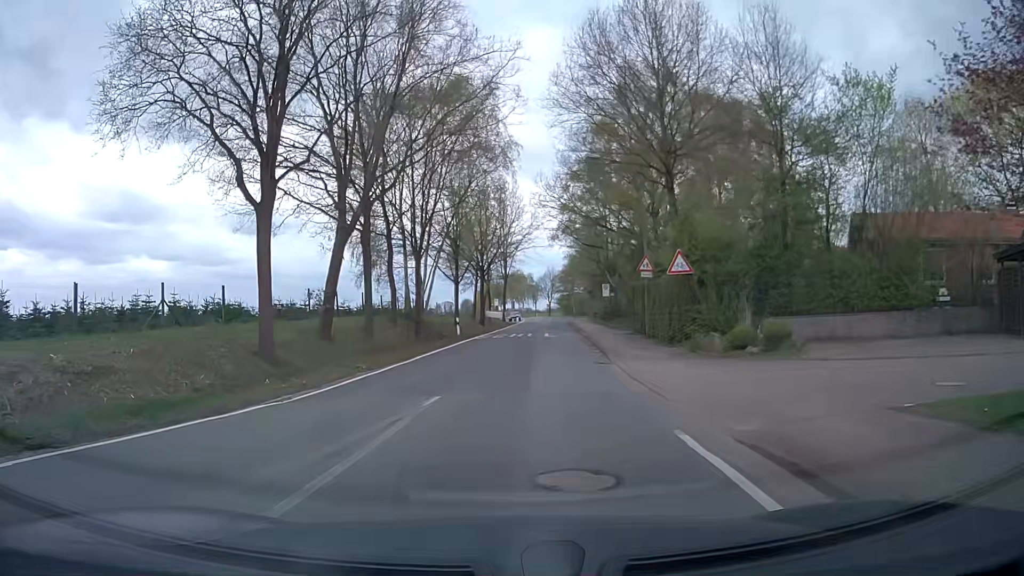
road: secondary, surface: asphalt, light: Day
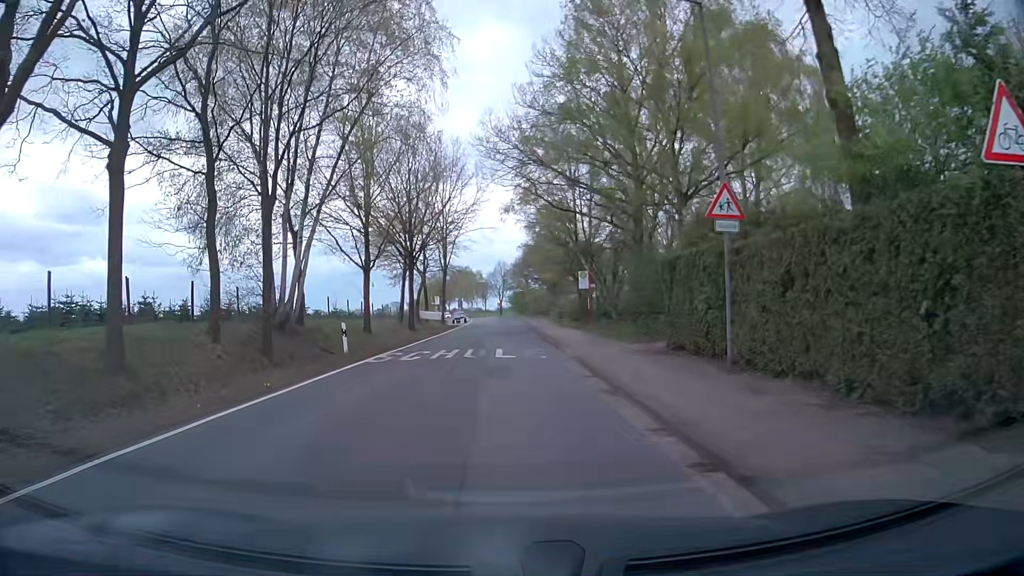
(+0.8, +16.9) m; +4°
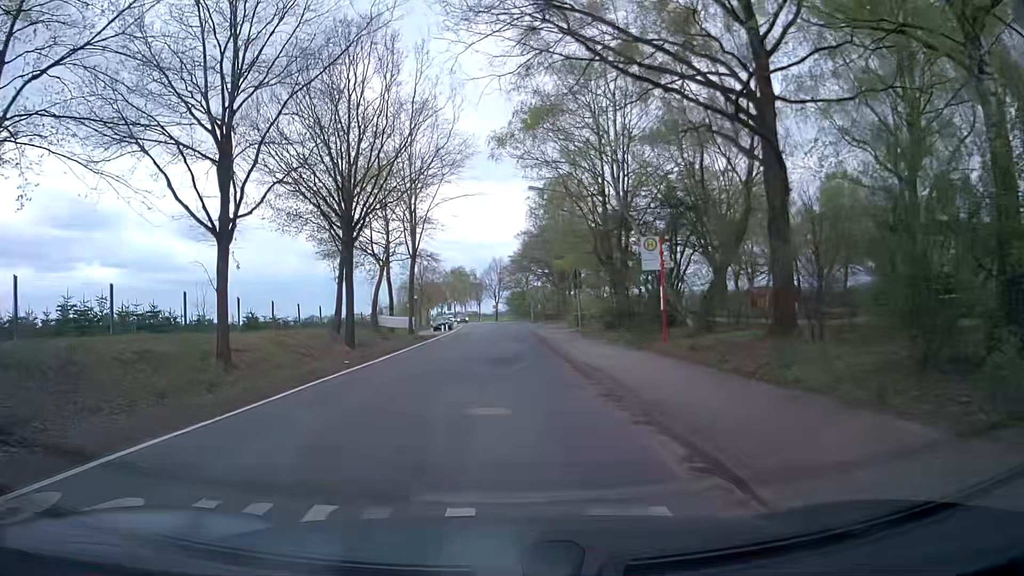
(0.0, +18.8) m; -1°
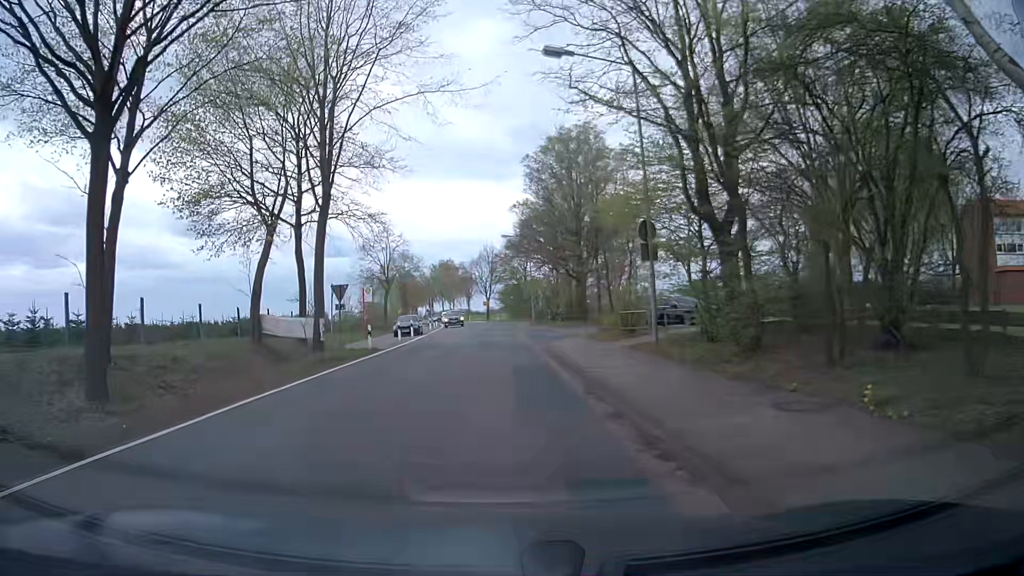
(+0.4, +19.9) m; 0°
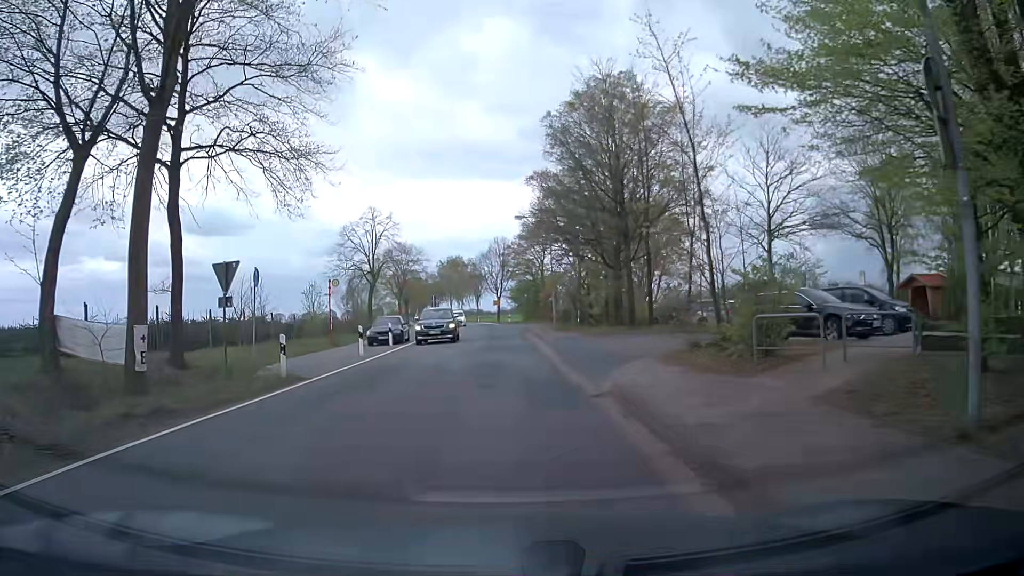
(+0.2, +12.3) m; 0°
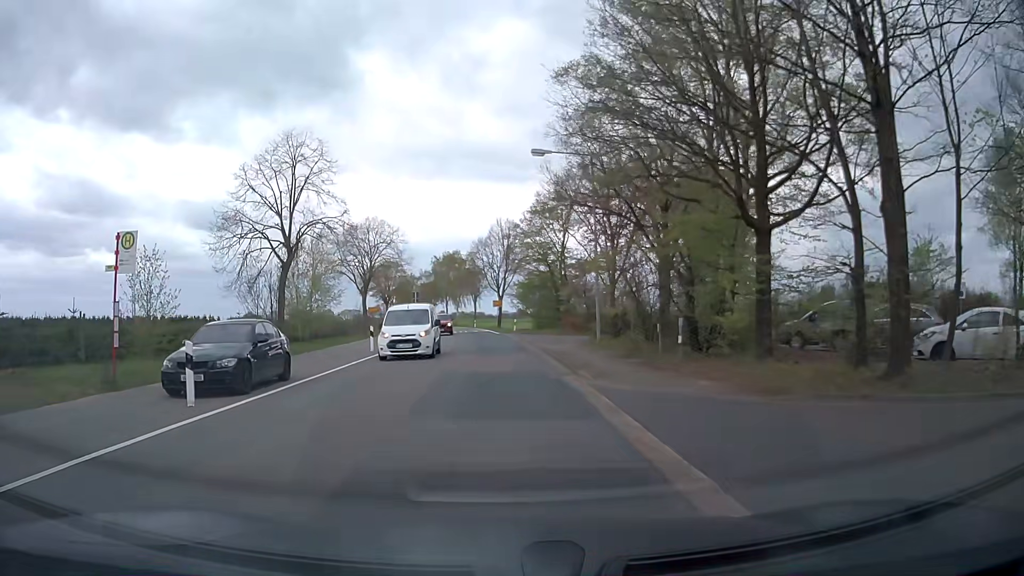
(+0.1, +21.0) m; 0°
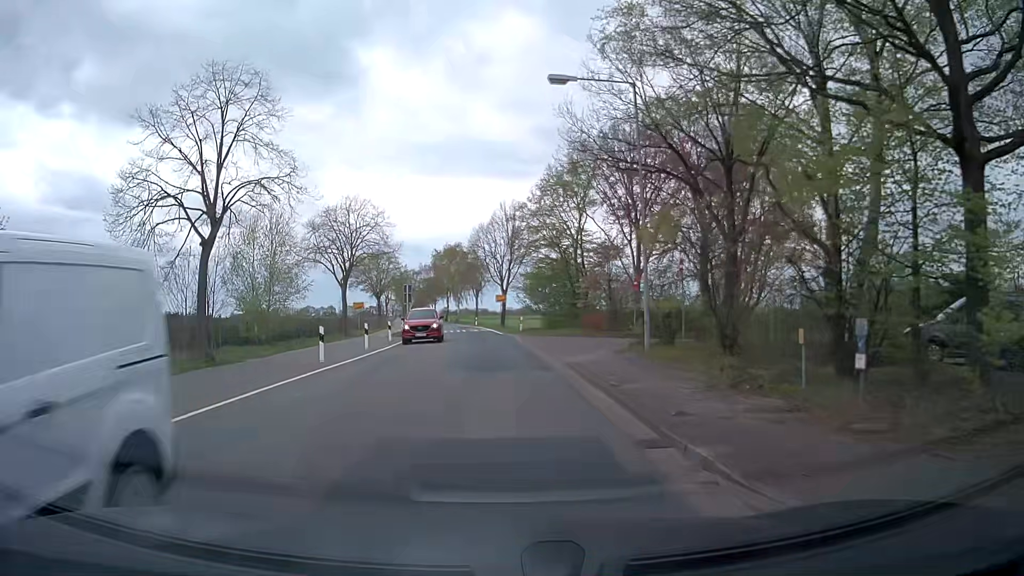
(+0.1, +8.6) m; 0°
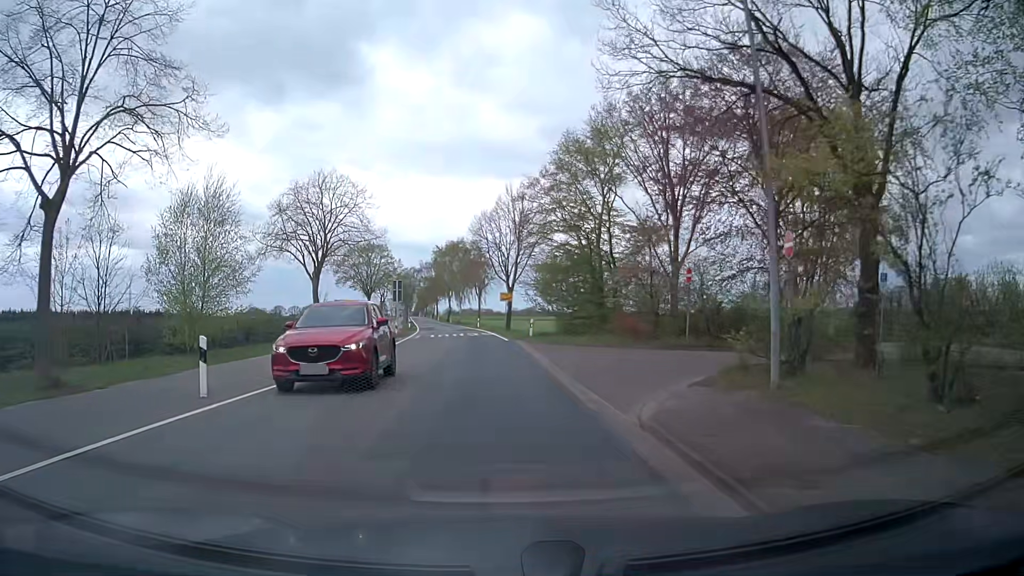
(-0.1, +8.7) m; -1°
(0, +10) (0, +20) (-1, +30) (-1, +40) (-2, +50) (-3, +60) (-4, +70) (-5, +80) (-6, +90) (-7, +100) m
